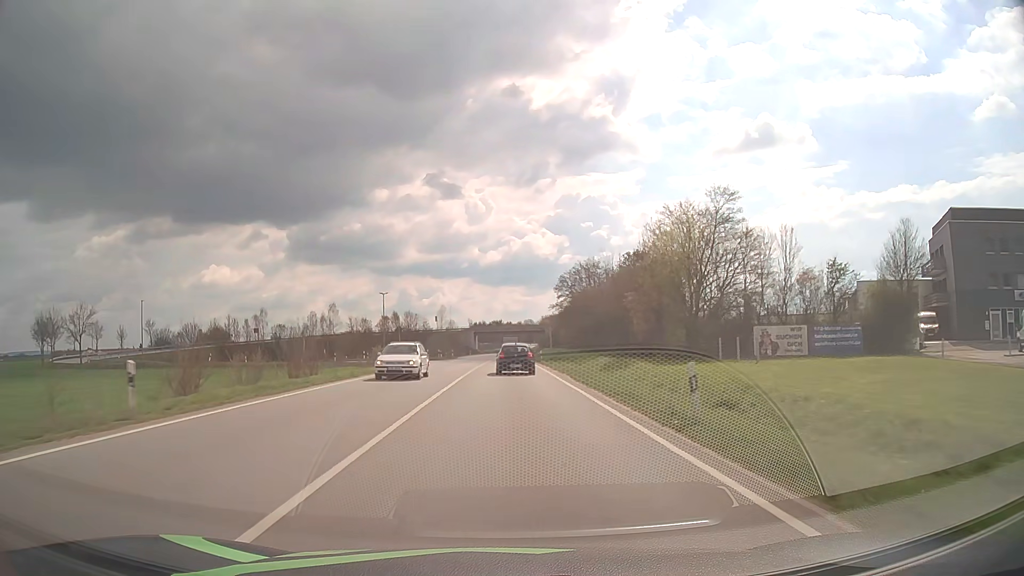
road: primary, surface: asphalt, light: Day
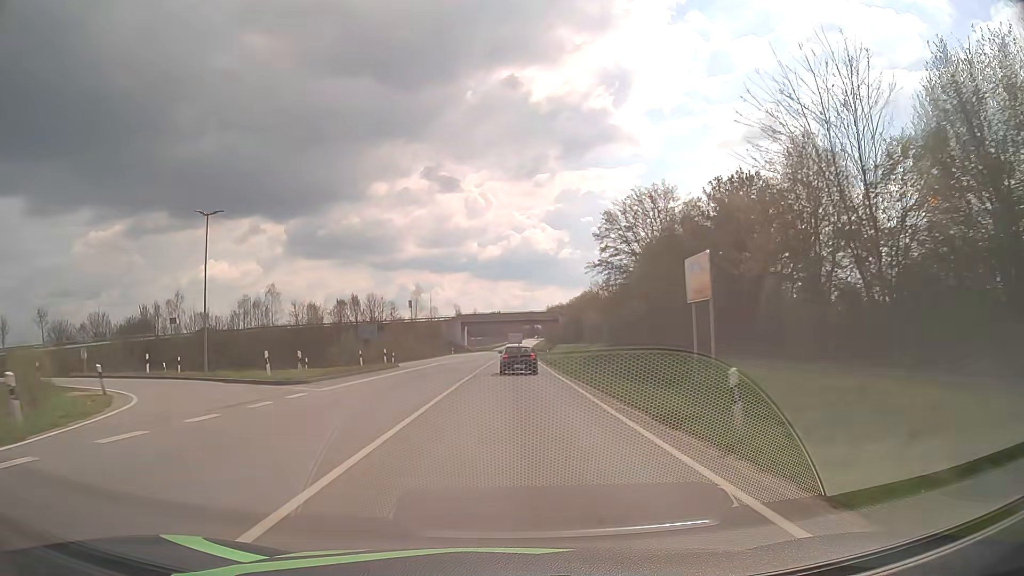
(-0.1, +51.9) m; 0°
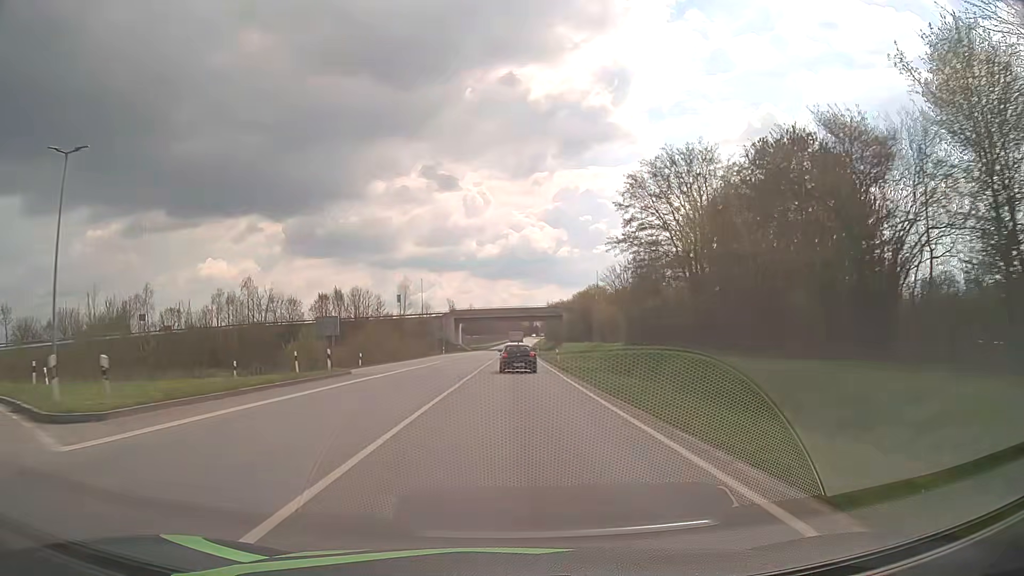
(0.0, +13.1) m; 0°
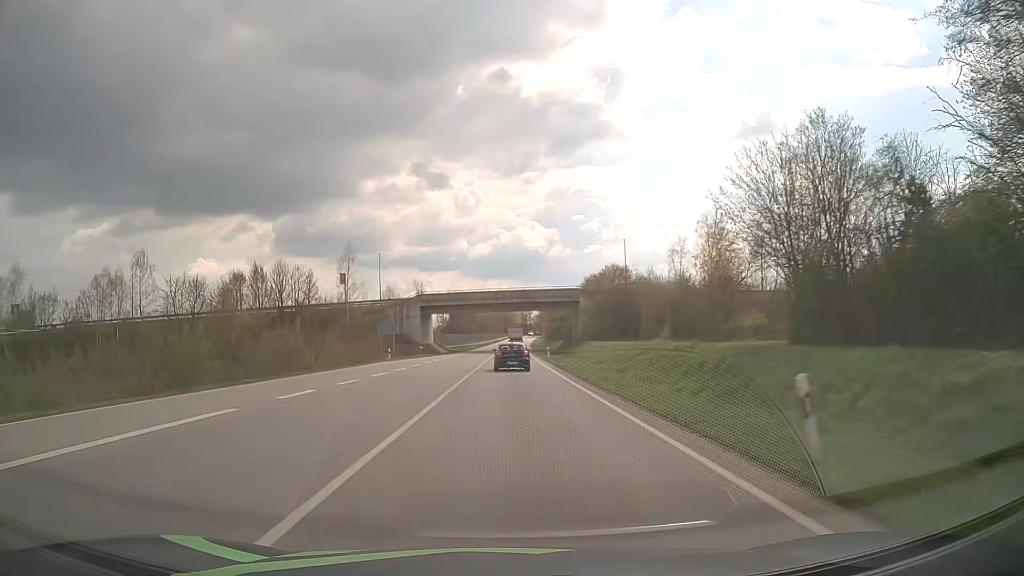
(+0.2, +39.7) m; +1°
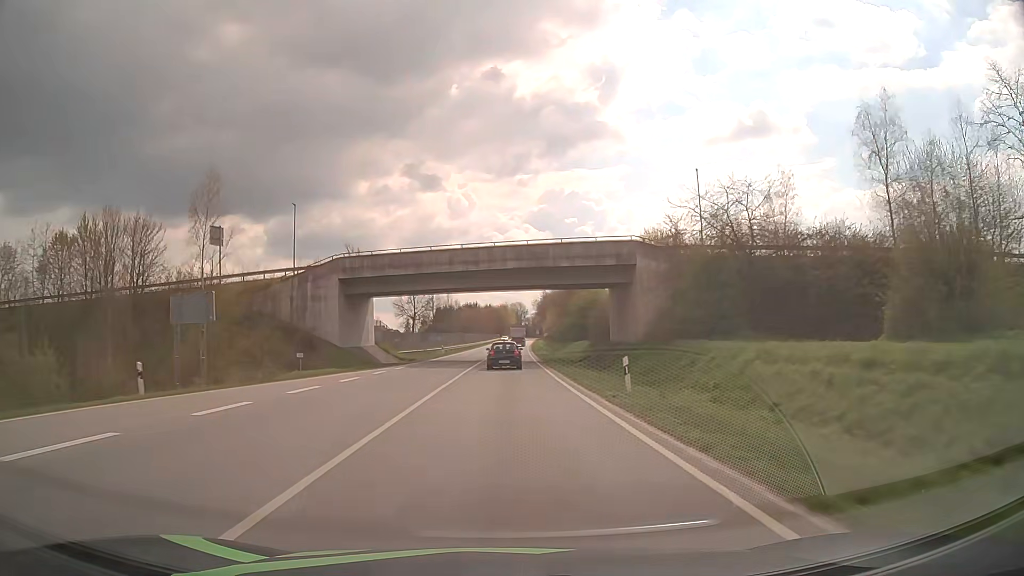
(+0.4, +40.2) m; +1°
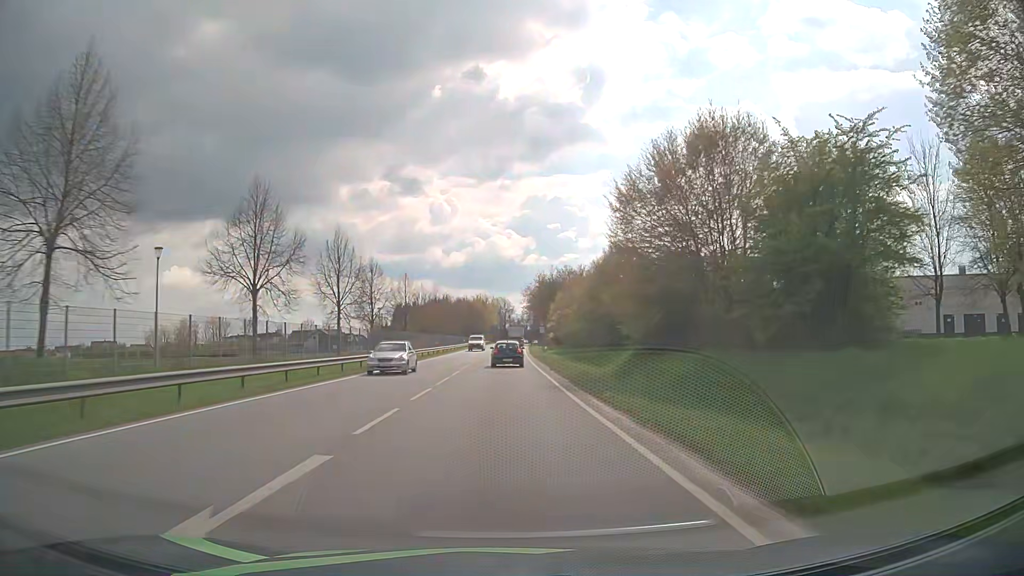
(+0.6, +67.7) m; +1°
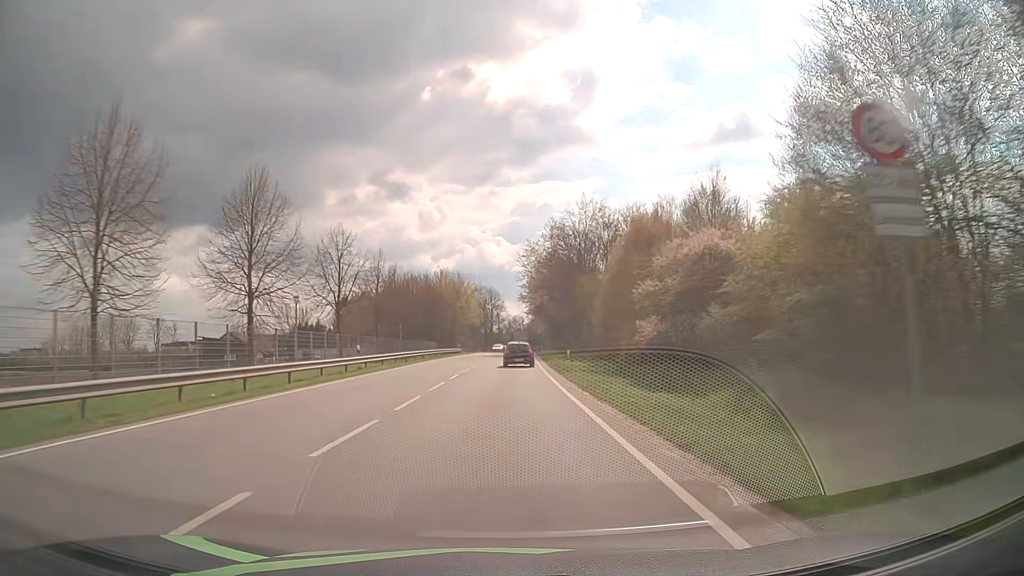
(+0.9, +68.0) m; +1°
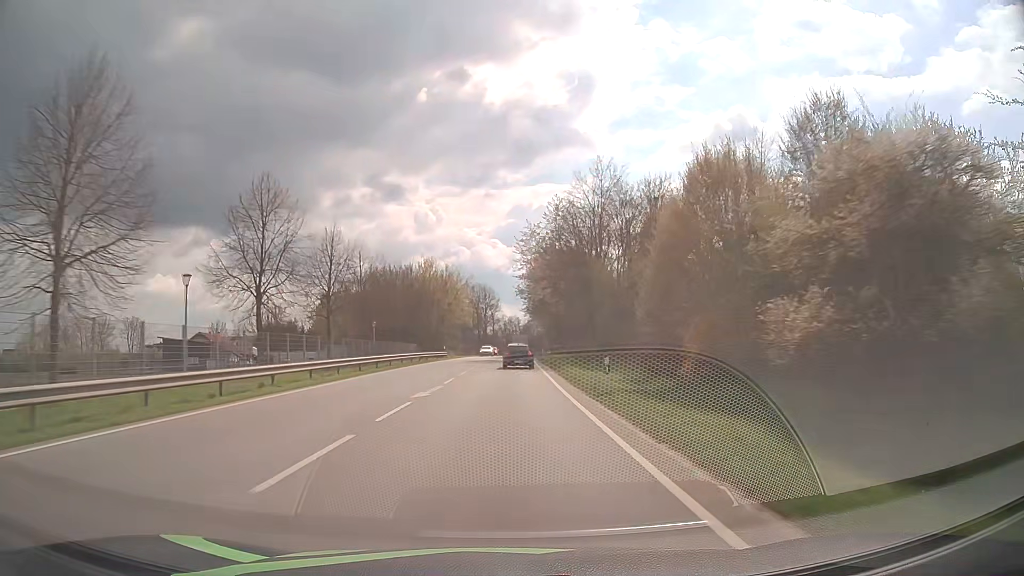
(0.0, +13.6) m; 0°
(0, +10) (0, +20) (0, +30) (0, +40) (0, +50) (+1, +60) (+1, +70) (+1, +80) (+1, +90) (+2, +100) m
